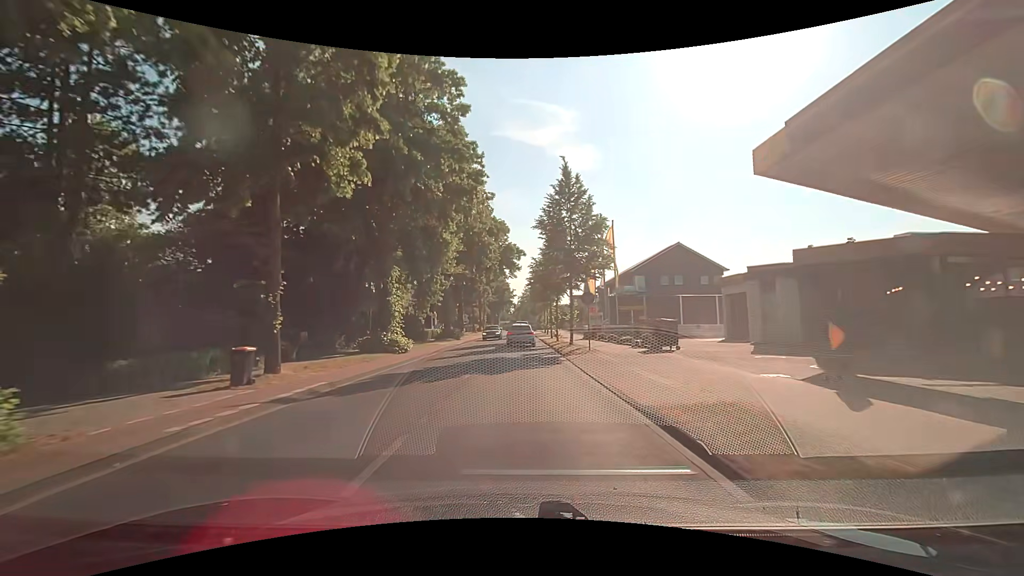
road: secondary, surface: asphalt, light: Day
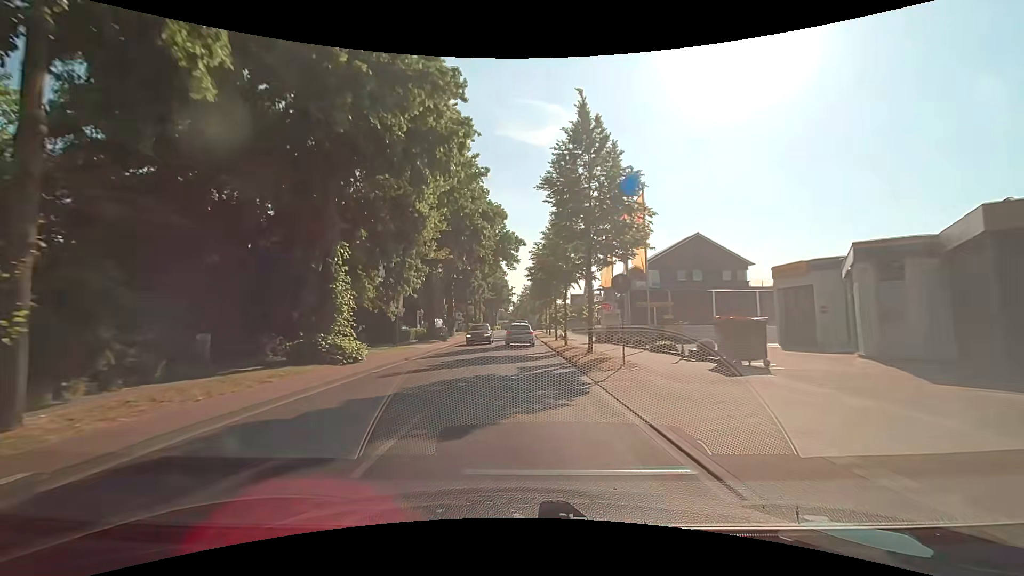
(+0.1, +7.8) m; +1°
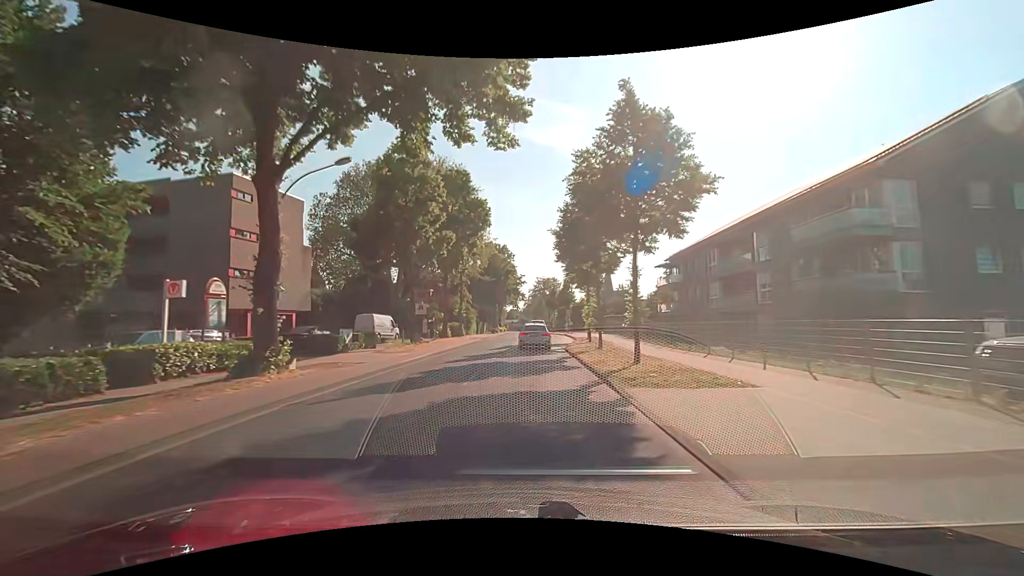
(-0.1, +39.0) m; -1°
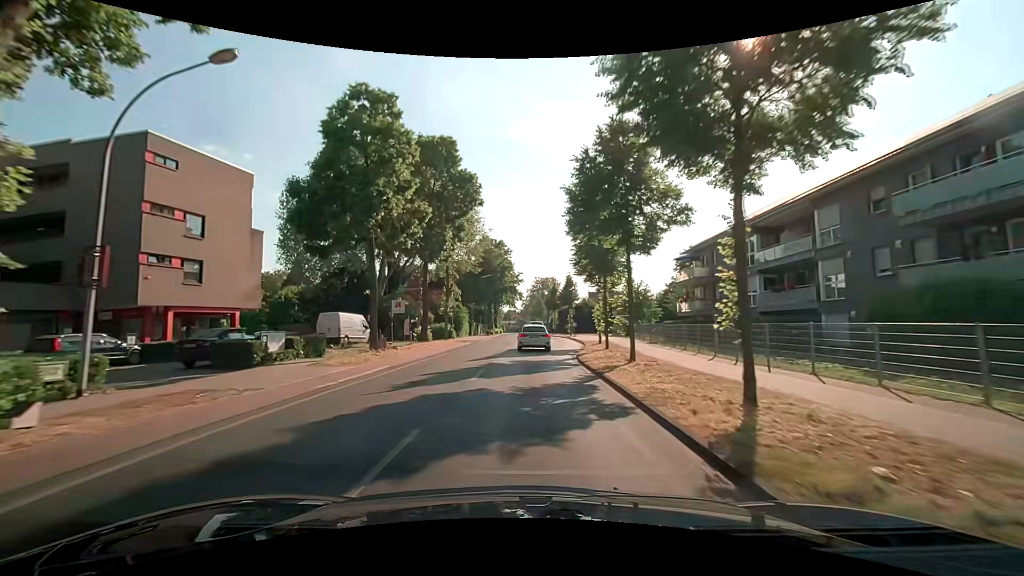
(0.0, +7.8) m; 0°
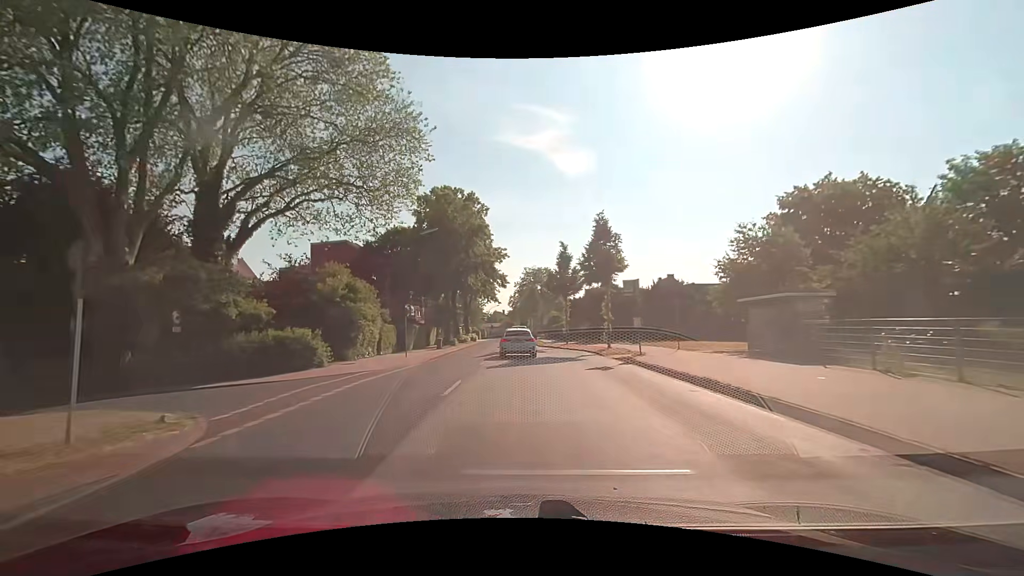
(+0.5, +38.7) m; +2°
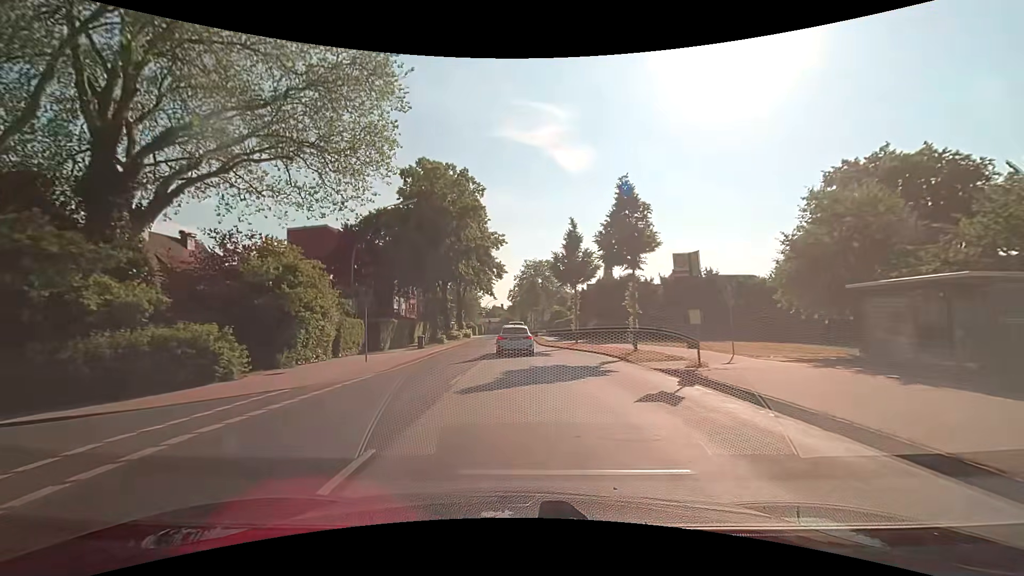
(0.0, +7.6) m; 0°
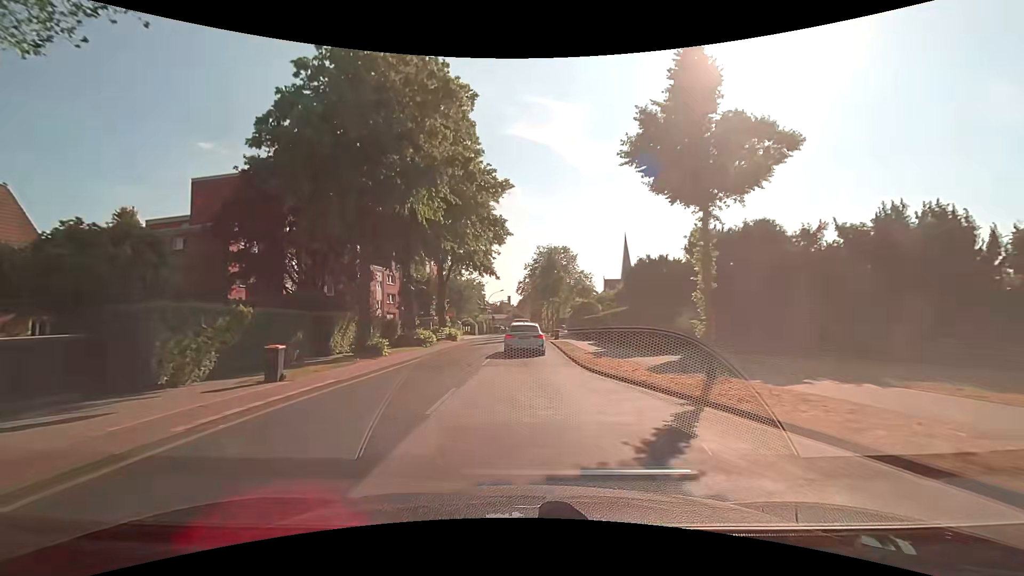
(-0.5, +22.2) m; -2°
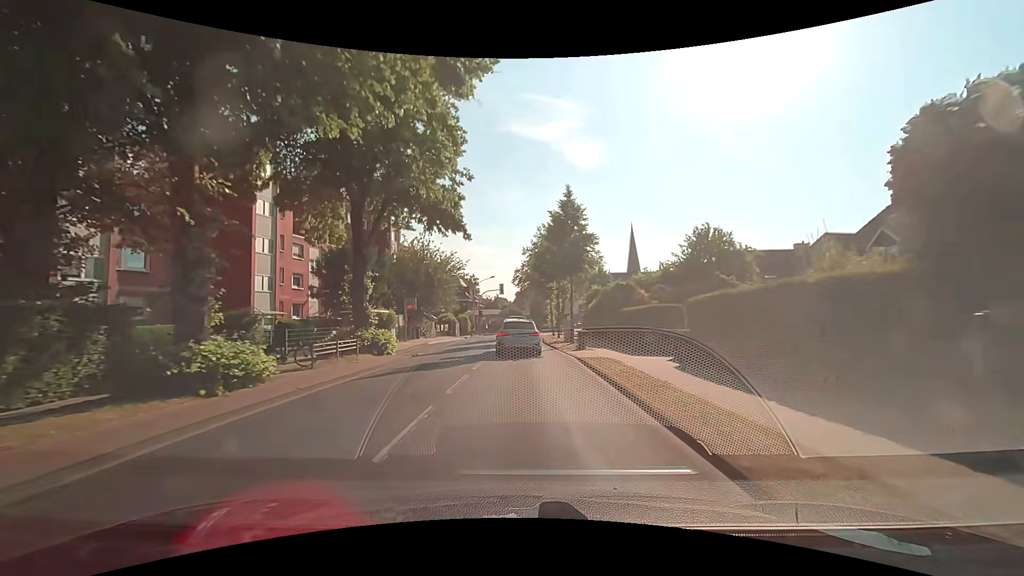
(+0.1, +21.2) m; +1°
(0, +10) (0, +20) (0, +30) (0, +40) (0, +50) (+1, +60) (+3, +70) (+5, +80) (+8, +89) (+13, +98) m
